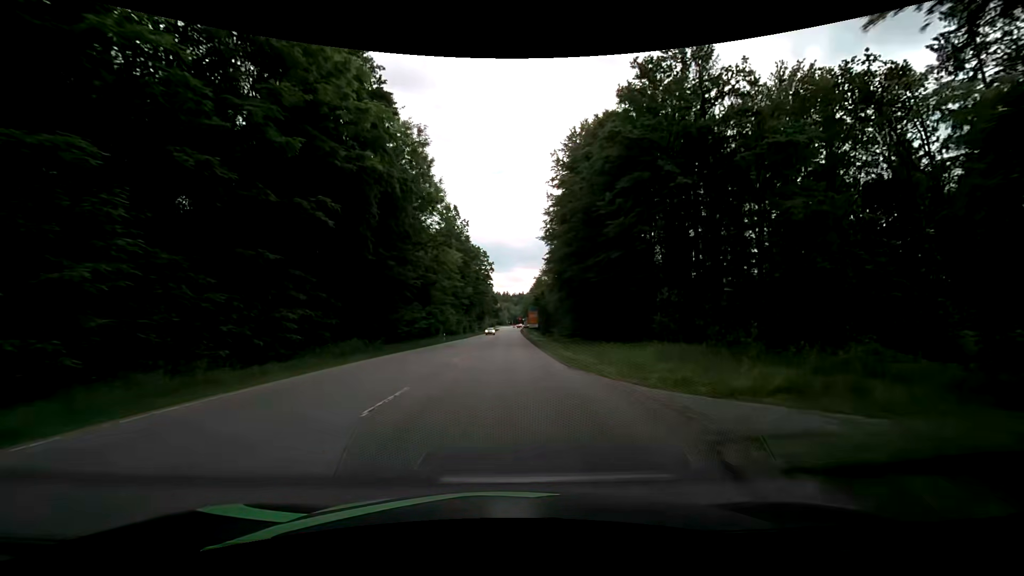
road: secondary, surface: asphalt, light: Day
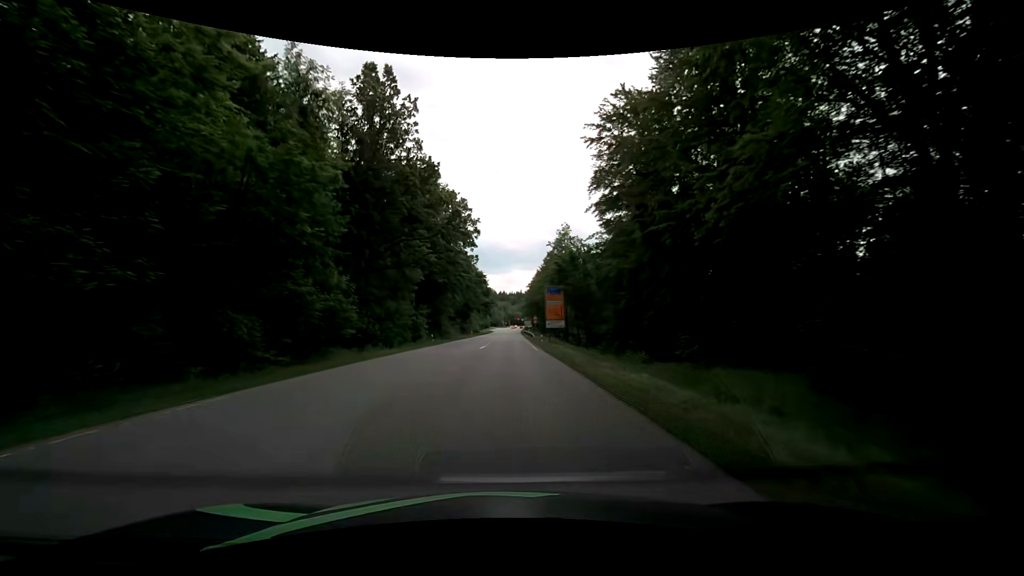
(-0.2, +55.7) m; 0°
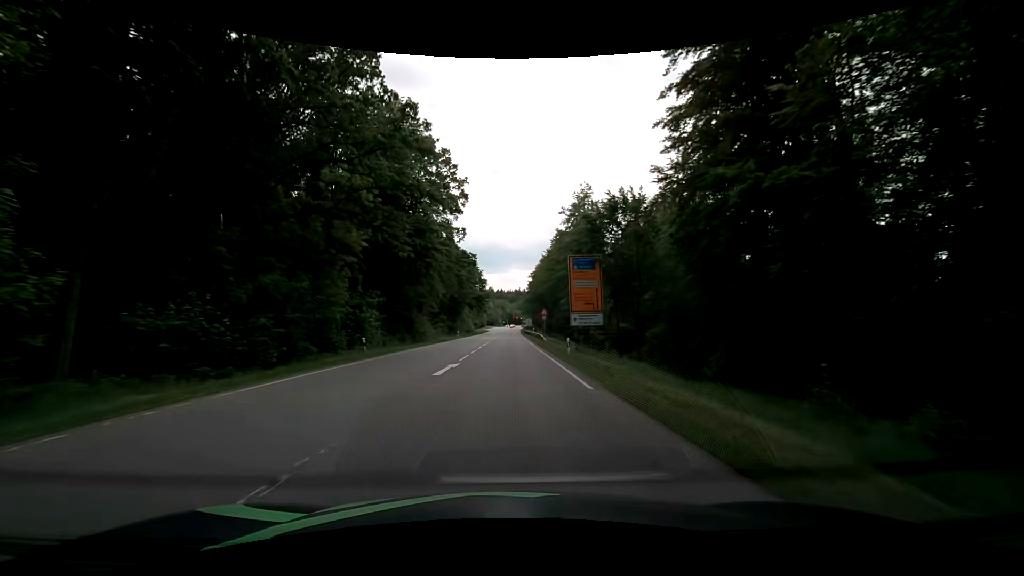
(0.0, +21.8) m; 0°
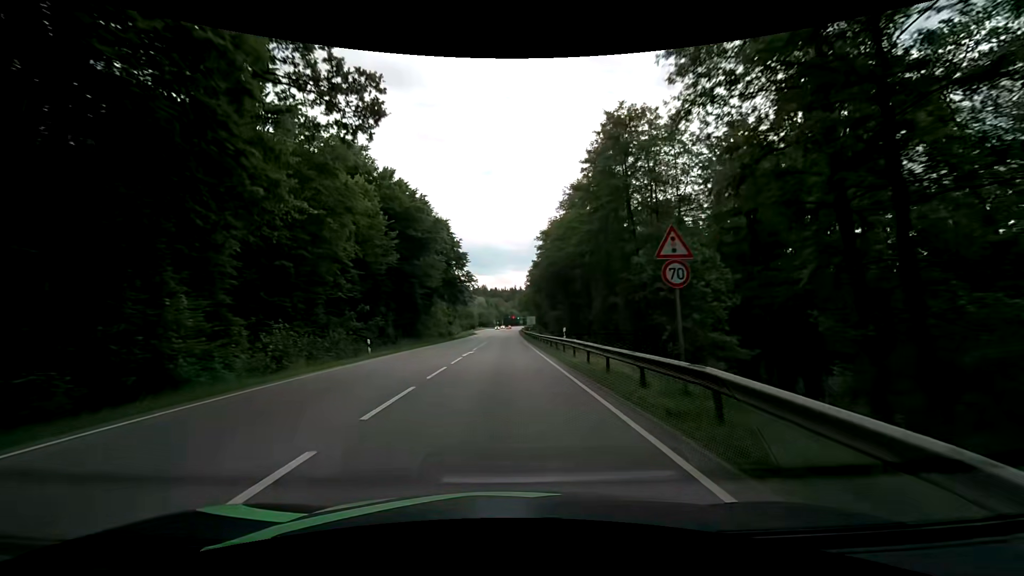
(+0.2, +43.3) m; 0°
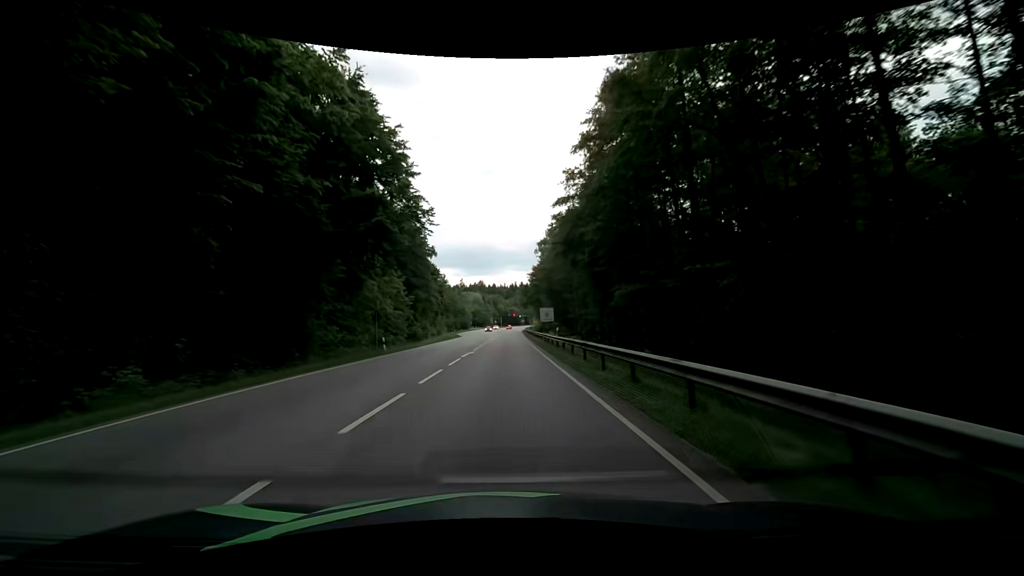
(-0.1, +43.0) m; 0°
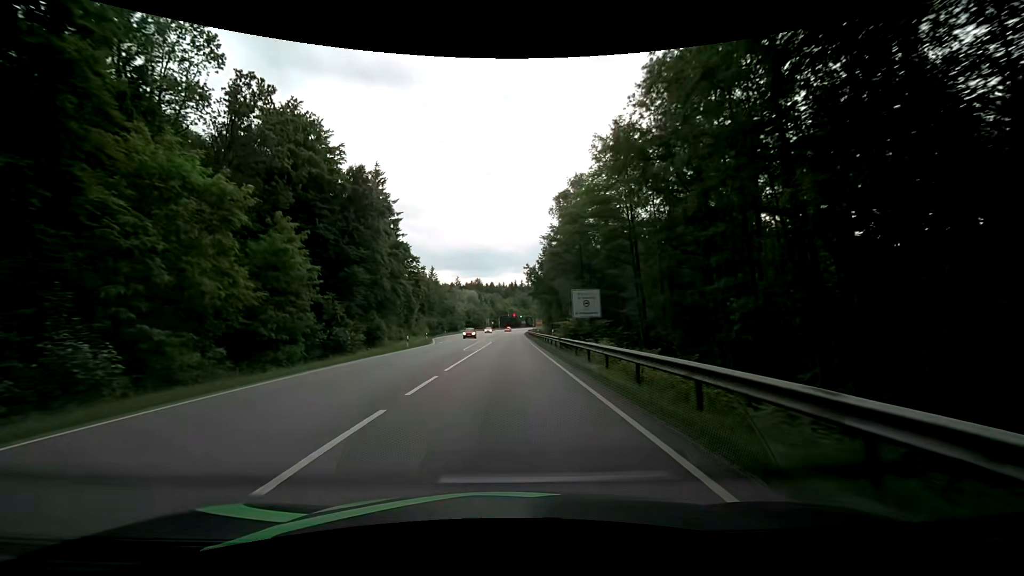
(0.0, +32.2) m; 0°
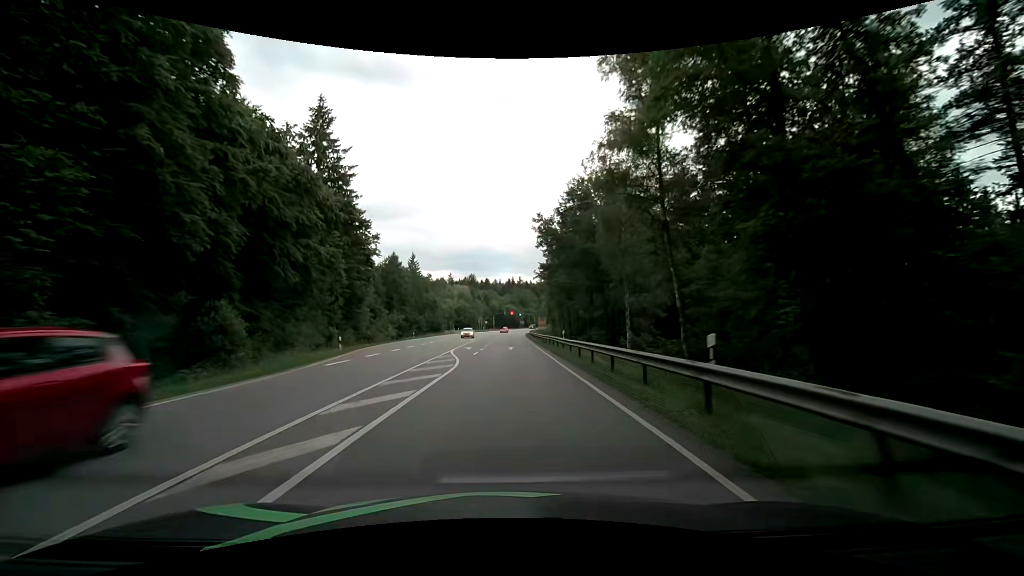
(+0.1, +32.2) m; +1°
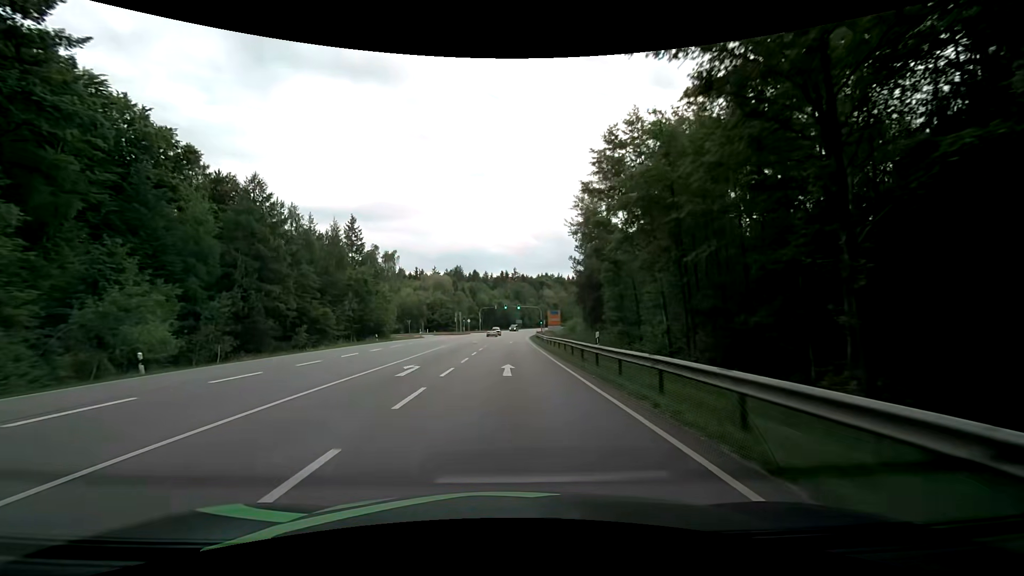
(+0.3, +53.6) m; +1°
(0, +10) (0, +20) (0, +30) (0, +40) (0, +50) (+1, +60) (+1, +70) (+1, +80) (+2, +90) (+3, +100) m
